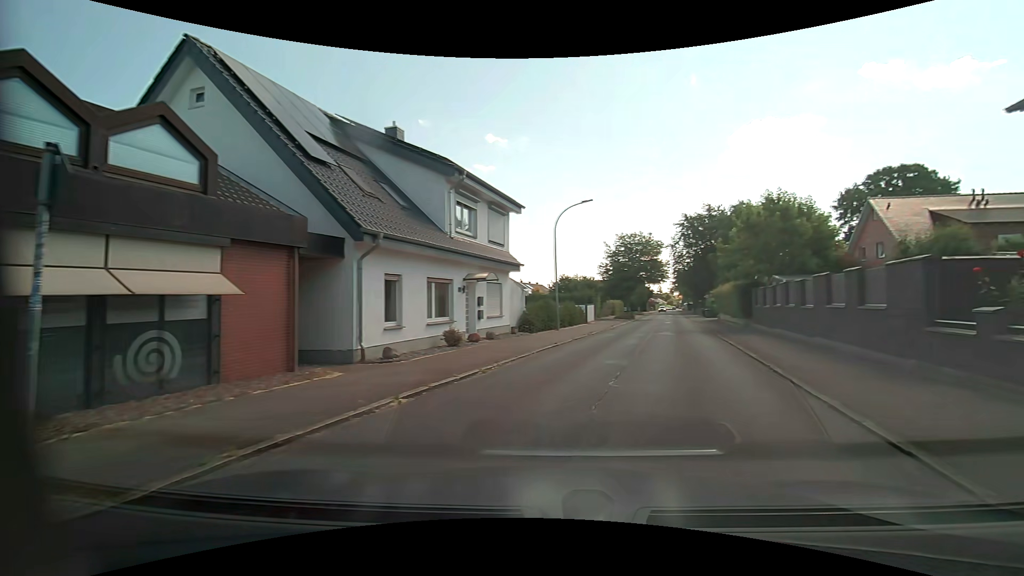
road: residential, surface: asphalt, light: Day
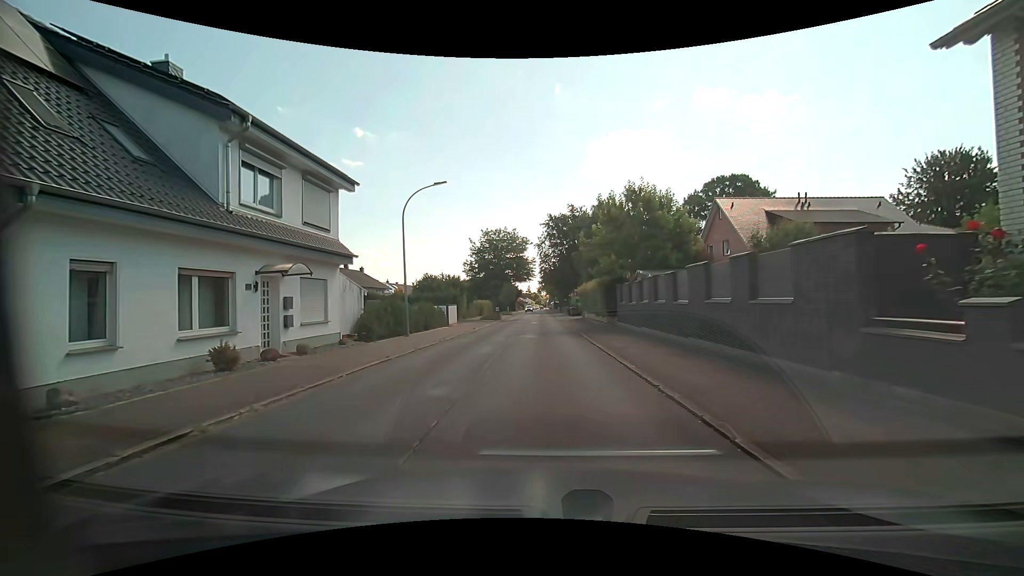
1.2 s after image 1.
(+0.7, +4.5) m; +13°
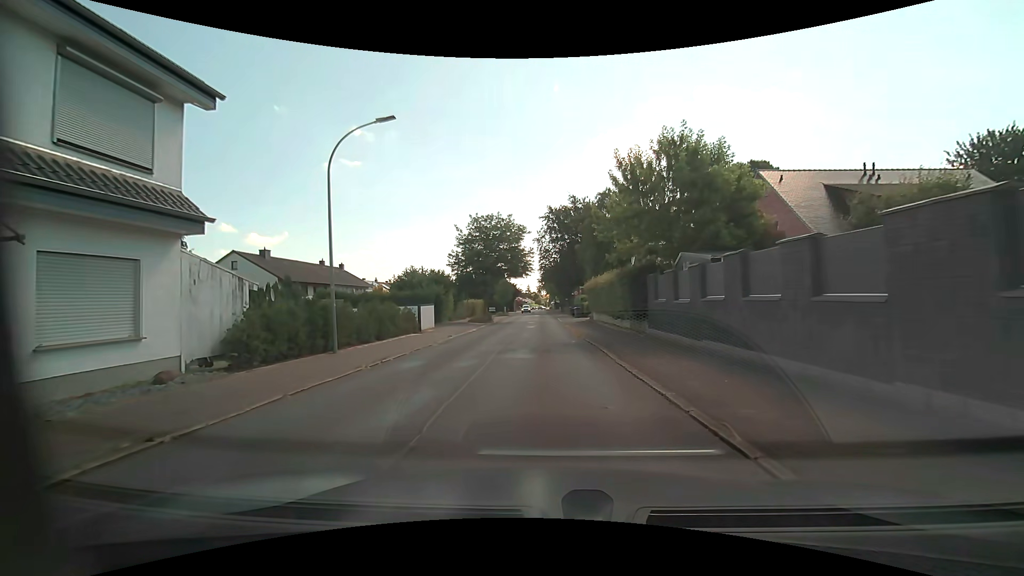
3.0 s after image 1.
(0.0, +8.6) m; -1°
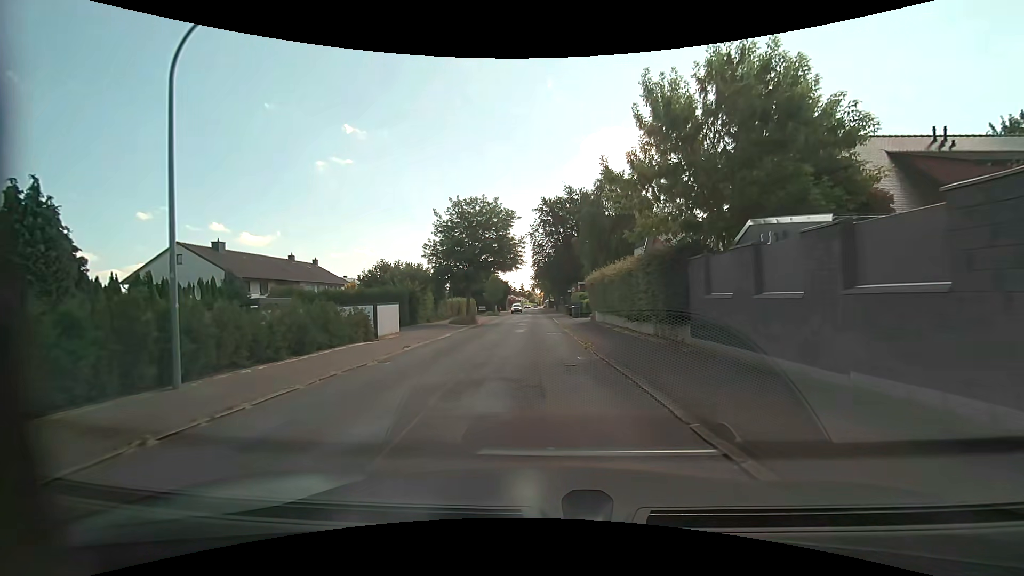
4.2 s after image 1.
(+0.1, +6.7) m; +2°
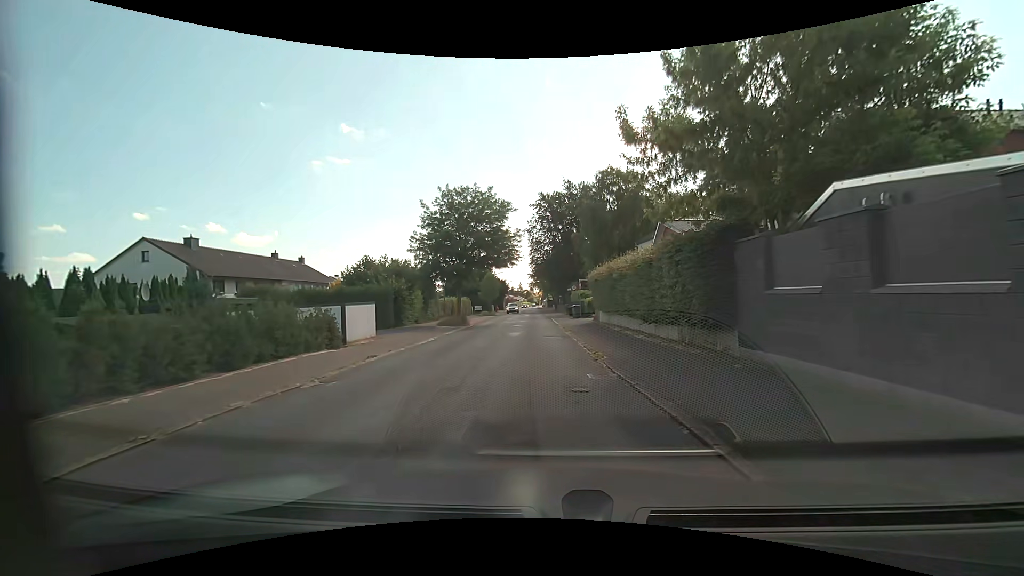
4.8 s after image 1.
(0.0, +3.4) m; -1°
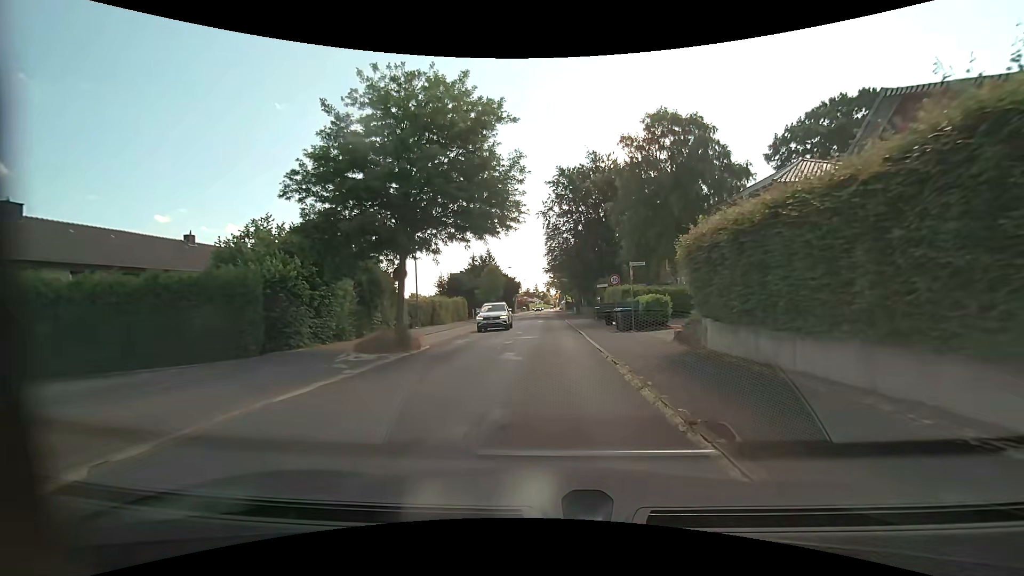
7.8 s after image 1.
(-0.1, +17.8) m; -1°
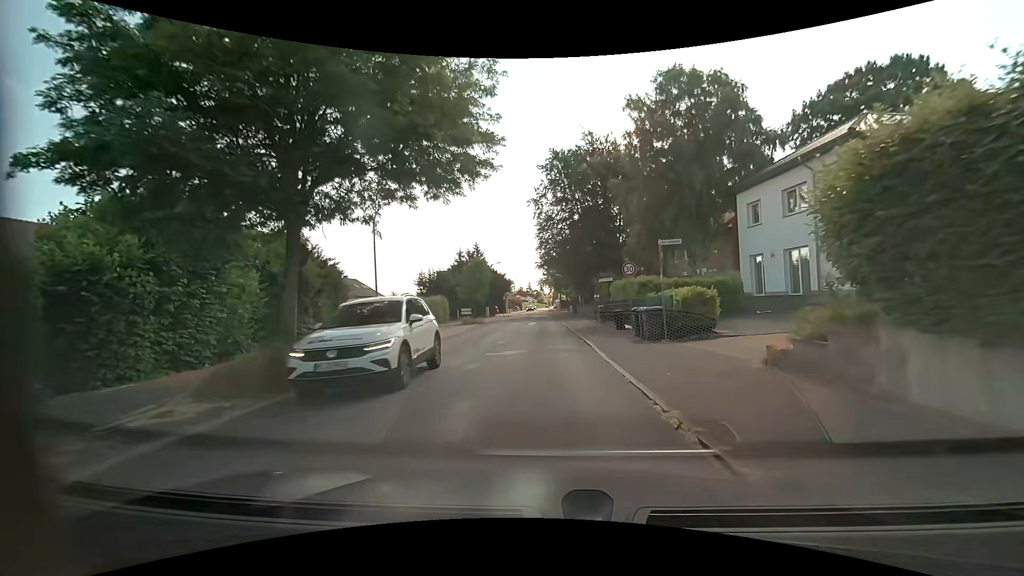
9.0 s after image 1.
(+0.1, +7.3) m; +1°
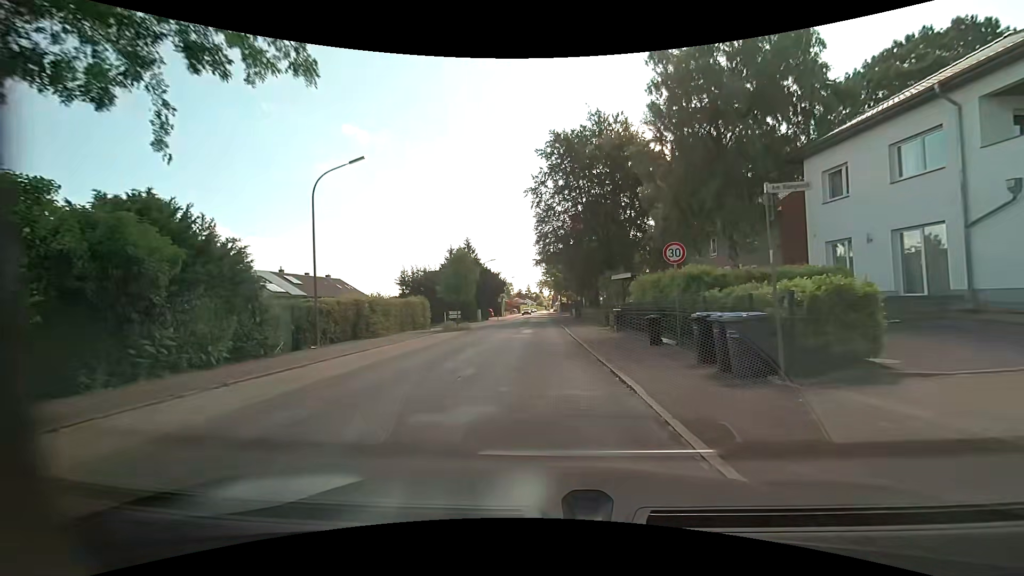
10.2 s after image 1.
(+0.1, +7.7) m; +1°
(0, +10) (0, +20) (0, +30) (-1, +40) (-1, +50) (-1, +60) (-1, +70) (-1, +80) (-1, +90) (-2, +100) m
